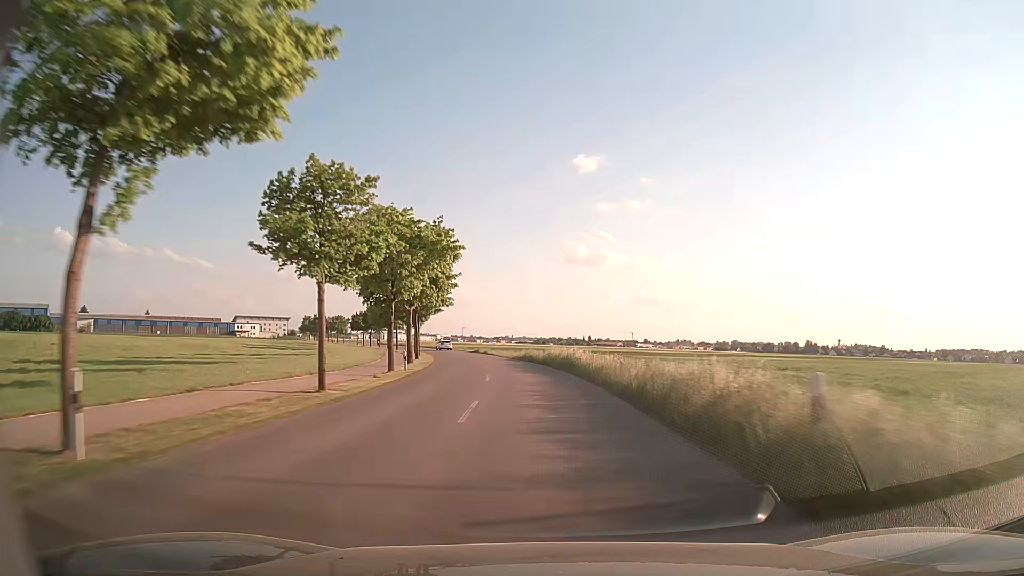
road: tertiary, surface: asphalt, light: Day
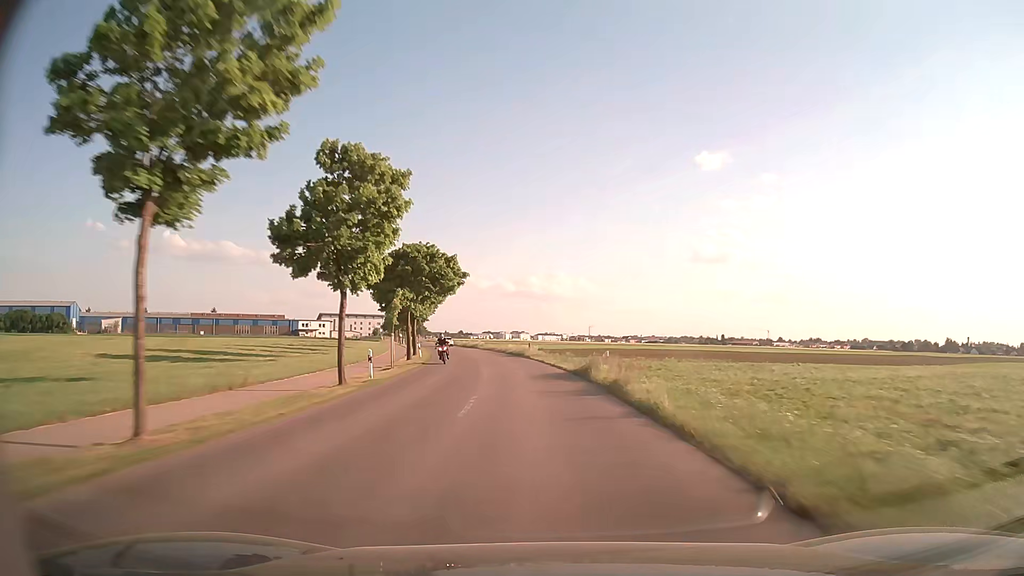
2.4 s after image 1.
(-5.2, +59.6) m; -11°
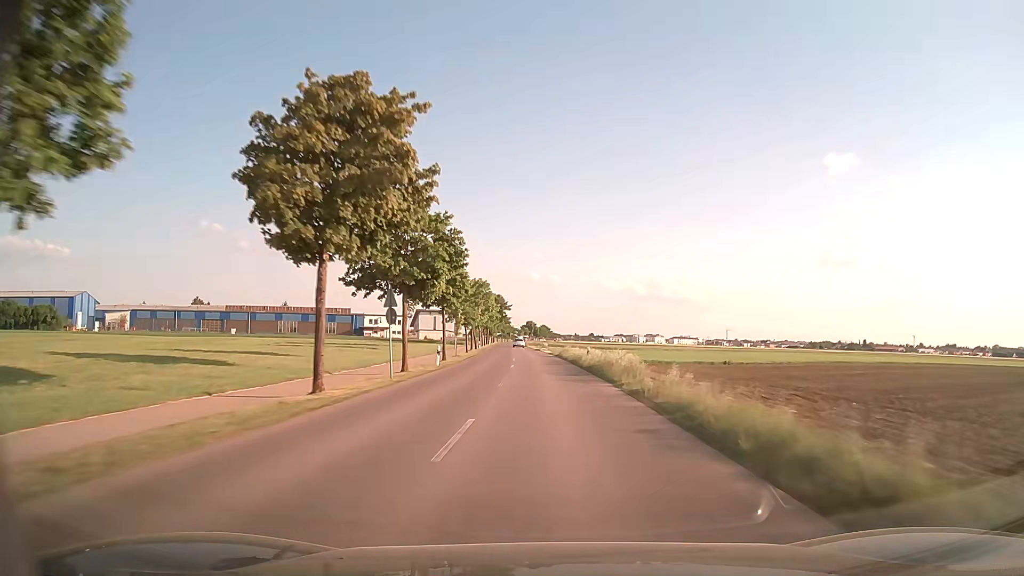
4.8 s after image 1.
(-6.6, +64.7) m; -11°
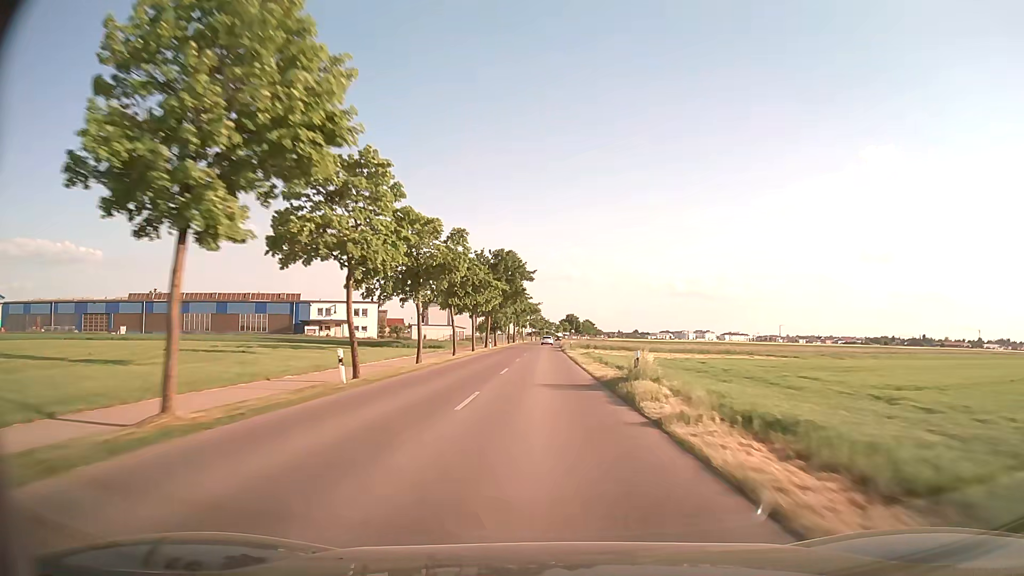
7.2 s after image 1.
(-2.1, +67.3) m; -4°
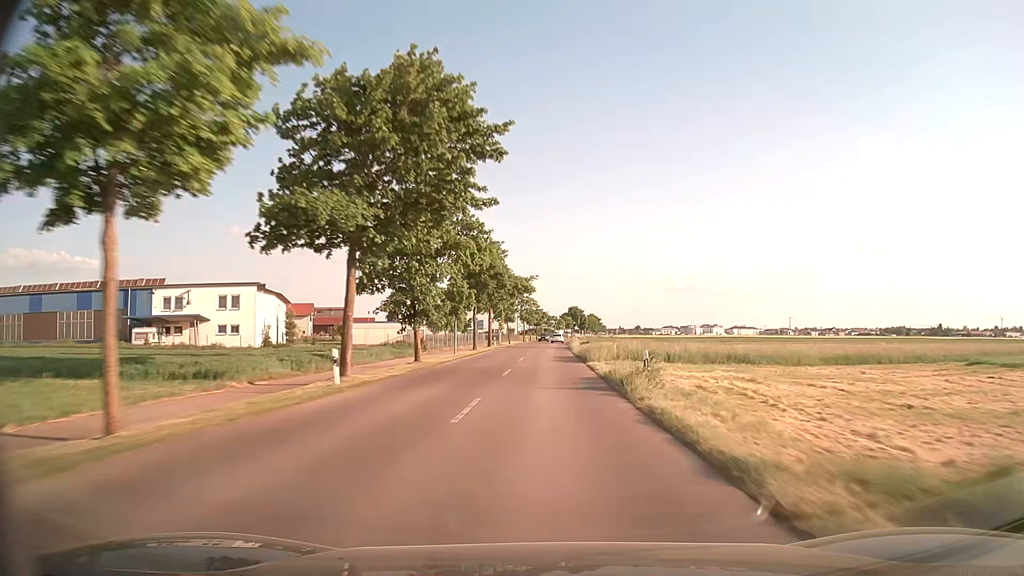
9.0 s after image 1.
(-0.2, +49.7) m; 0°
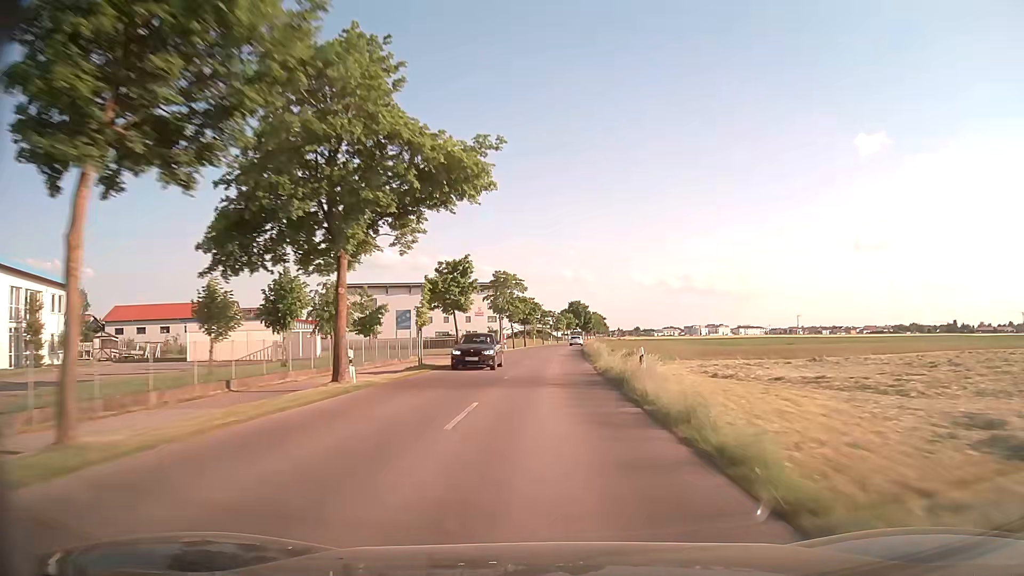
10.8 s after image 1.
(+0.2, +48.6) m; 0°
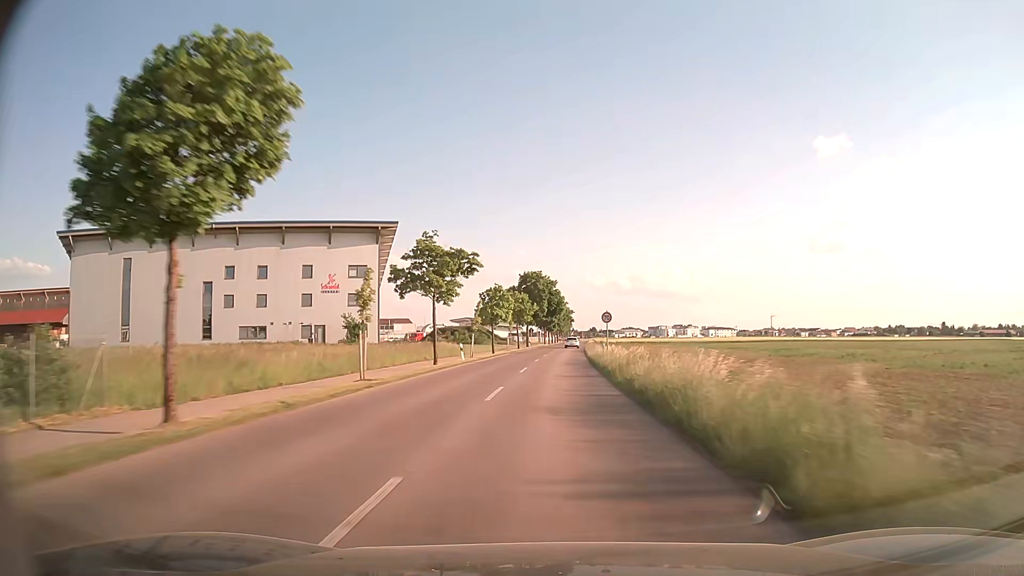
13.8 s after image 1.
(+2.4, +79.0) m; +4°
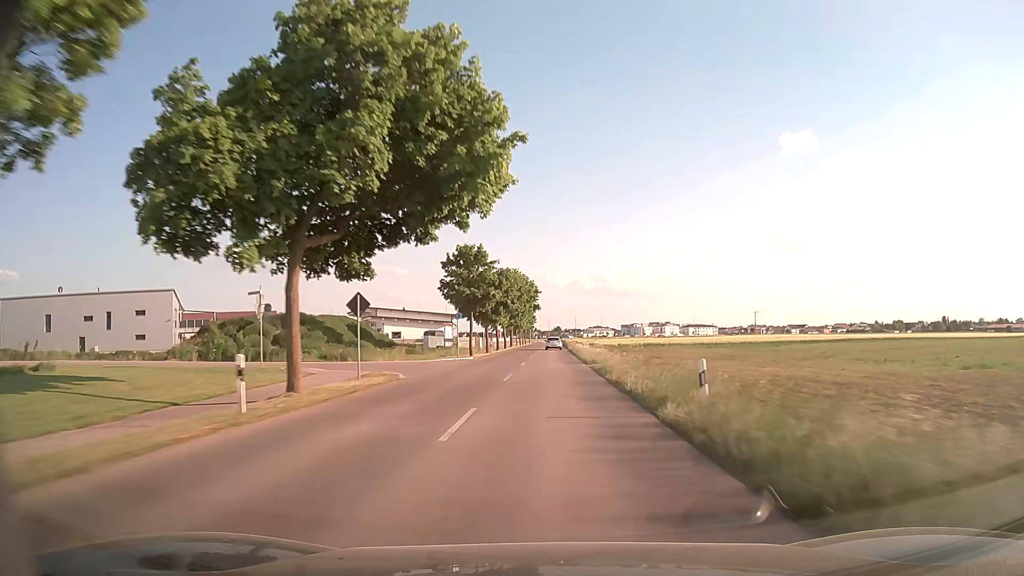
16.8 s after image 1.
(+2.6, +77.5) m; +3°
(0, +10) (0, +20) (0, +30) (0, +40) (+1, +50) (+1, +60) (+1, +70) (+1, +80) (+1, +90) (+1, +100) m
